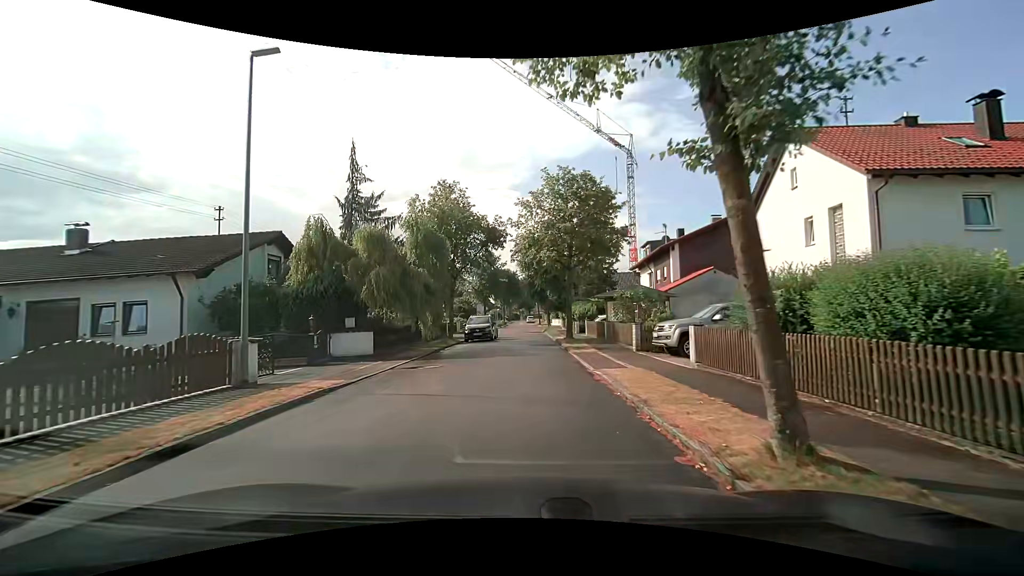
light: Day
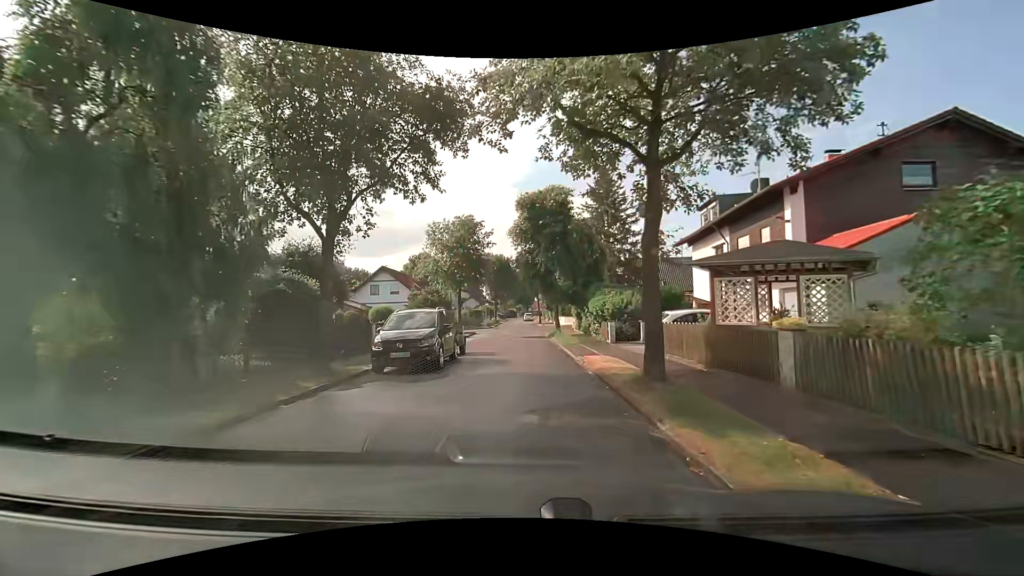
(0.0, +17.7) m; 0°
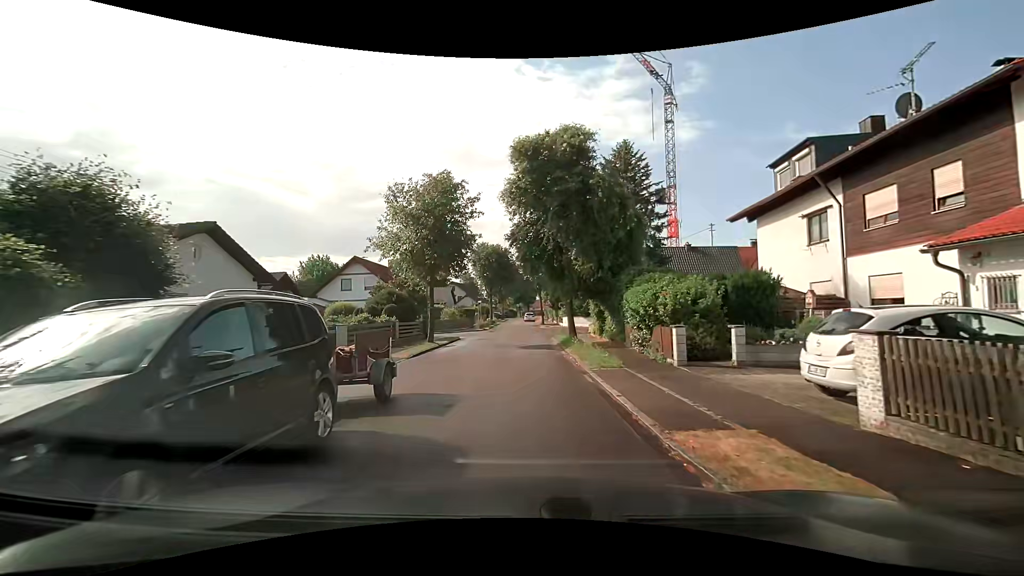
(0.0, +10.1) m; 0°
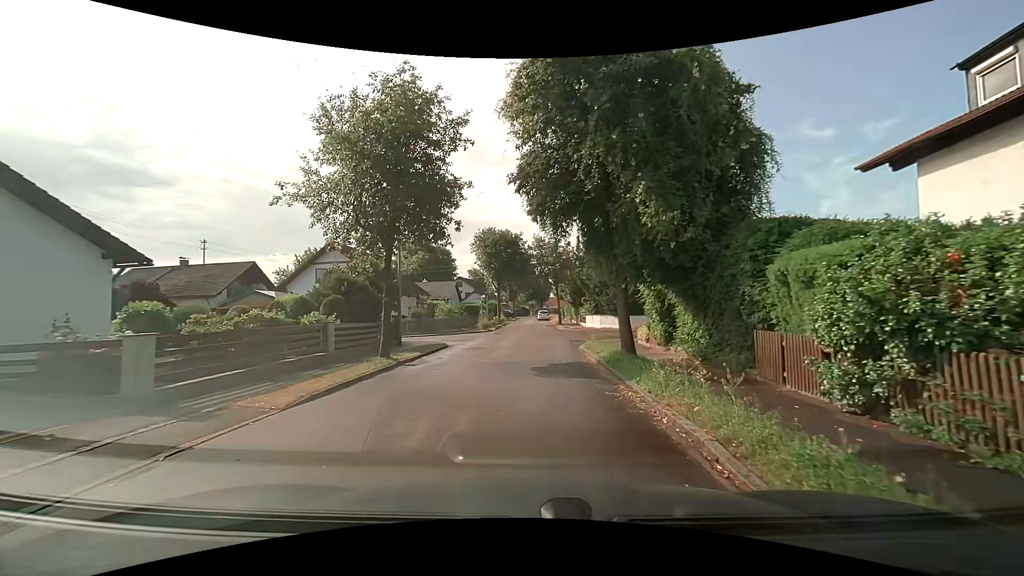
(-0.1, +9.6) m; -1°
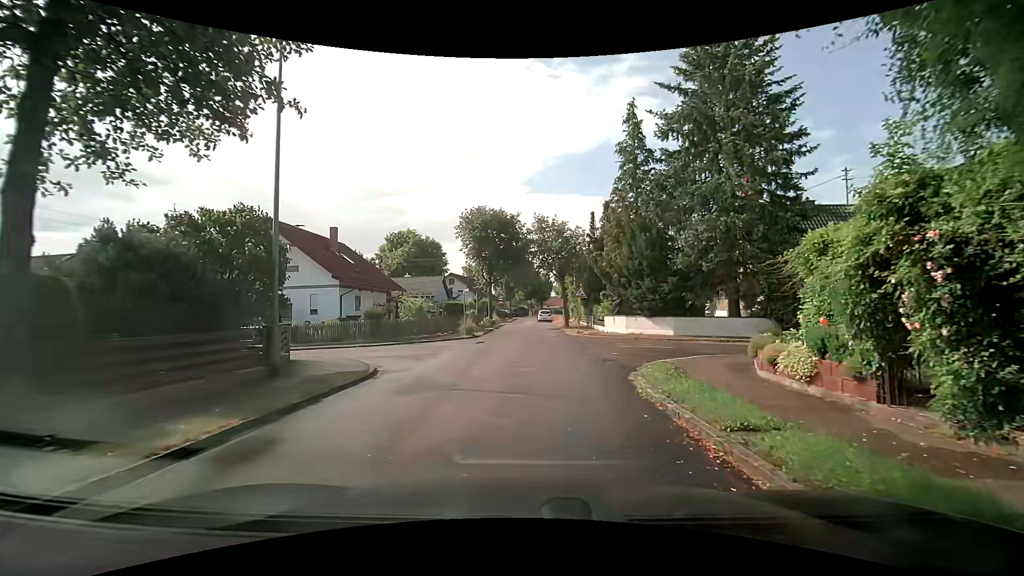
(0.0, +10.5) m; 0°
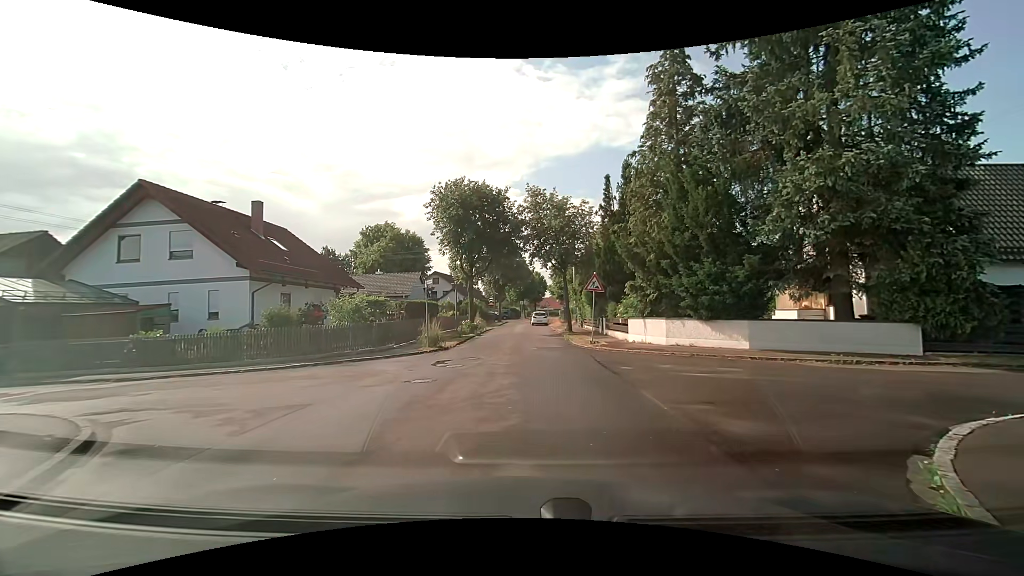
(+0.1, +9.3) m; 0°
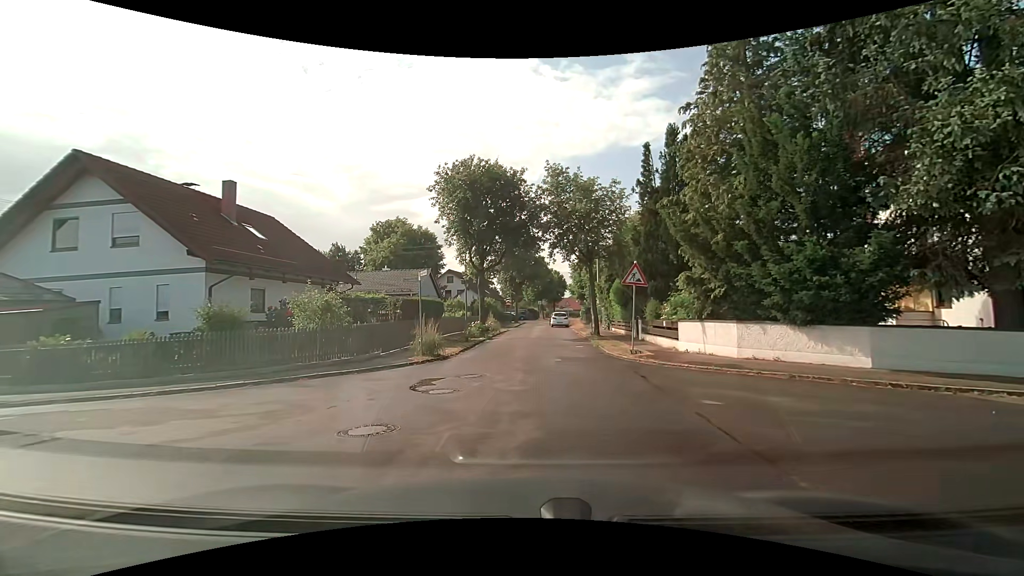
(0.0, +4.6) m; 0°
